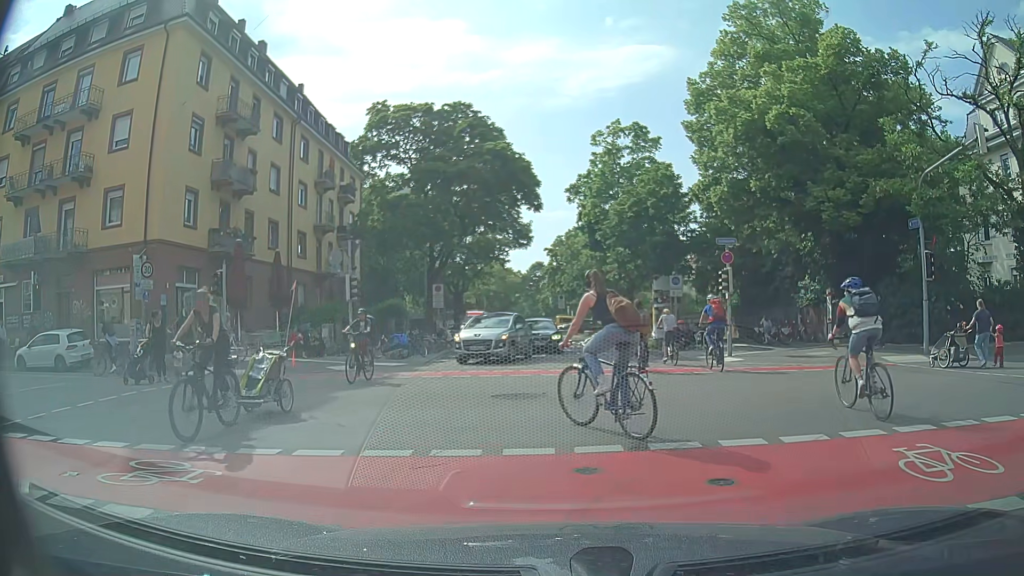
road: residential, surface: asphalt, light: Day
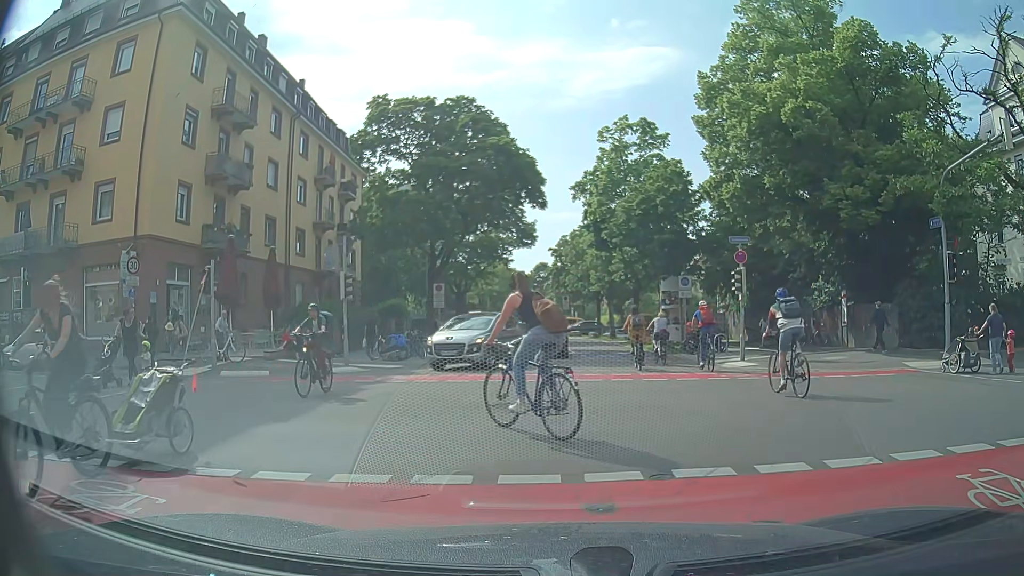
(-0.1, +1.1) m; -1°
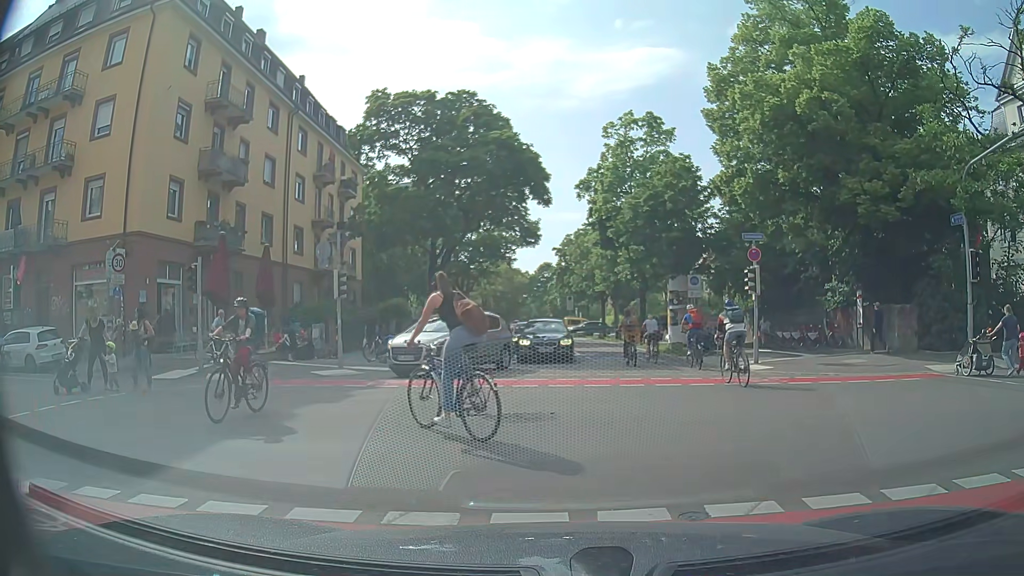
(0.0, +1.1) m; -1°
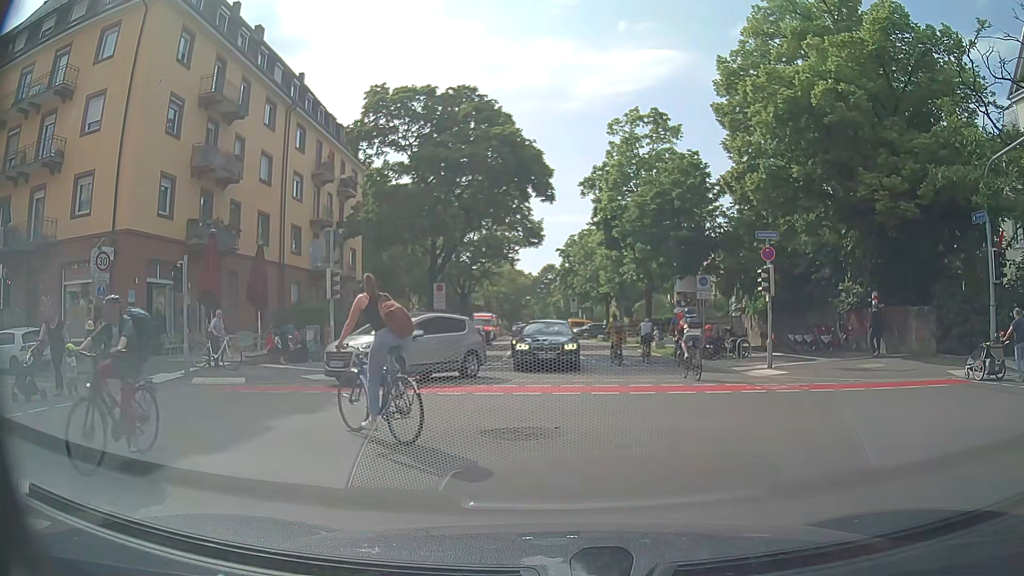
(0.0, +1.0) m; -2°
